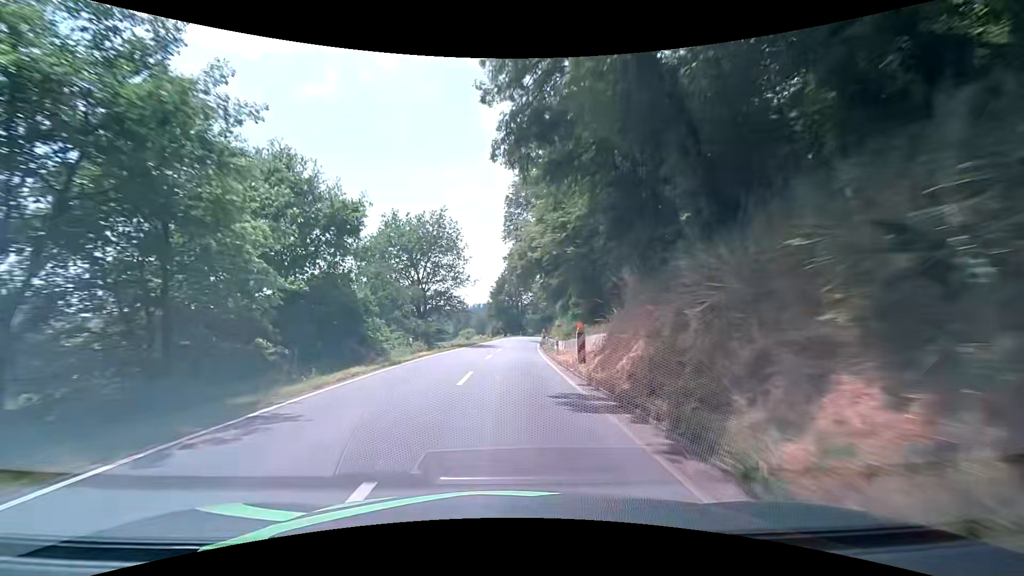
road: secondary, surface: asphalt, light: Day
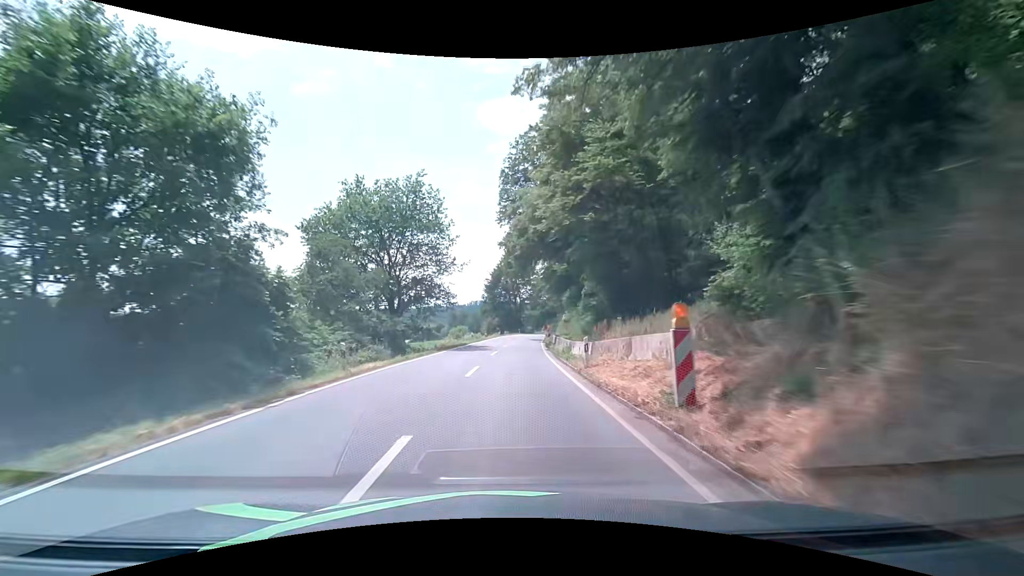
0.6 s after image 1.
(+0.2, +10.2) m; +2°
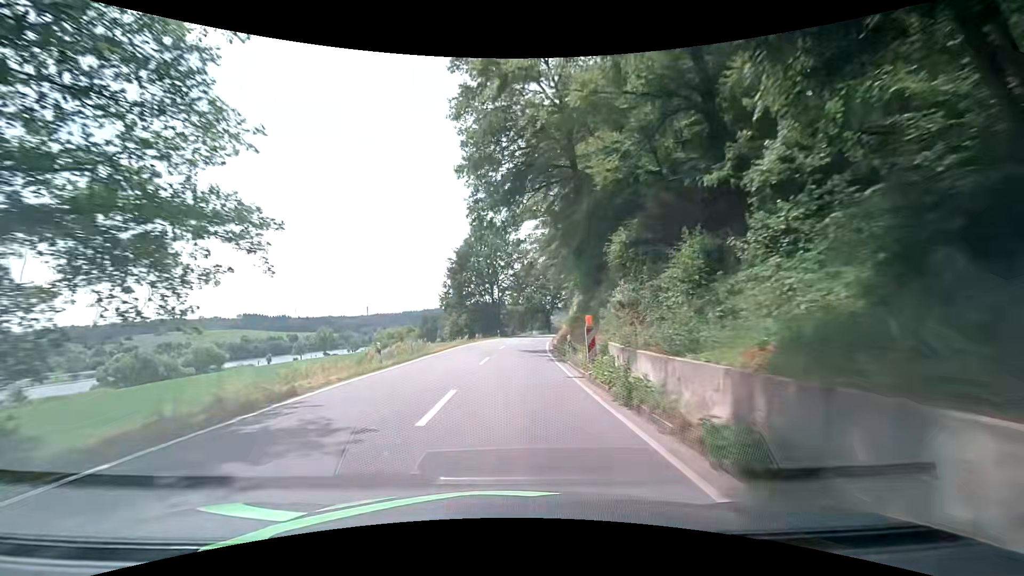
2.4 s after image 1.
(+0.2, +31.2) m; +2°
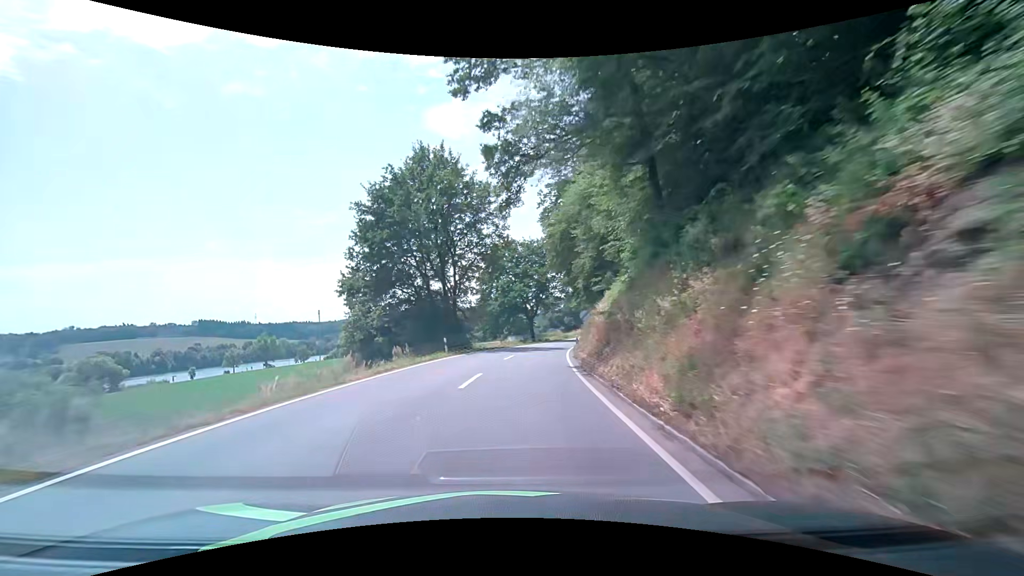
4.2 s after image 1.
(+0.9, +31.4) m; +3°
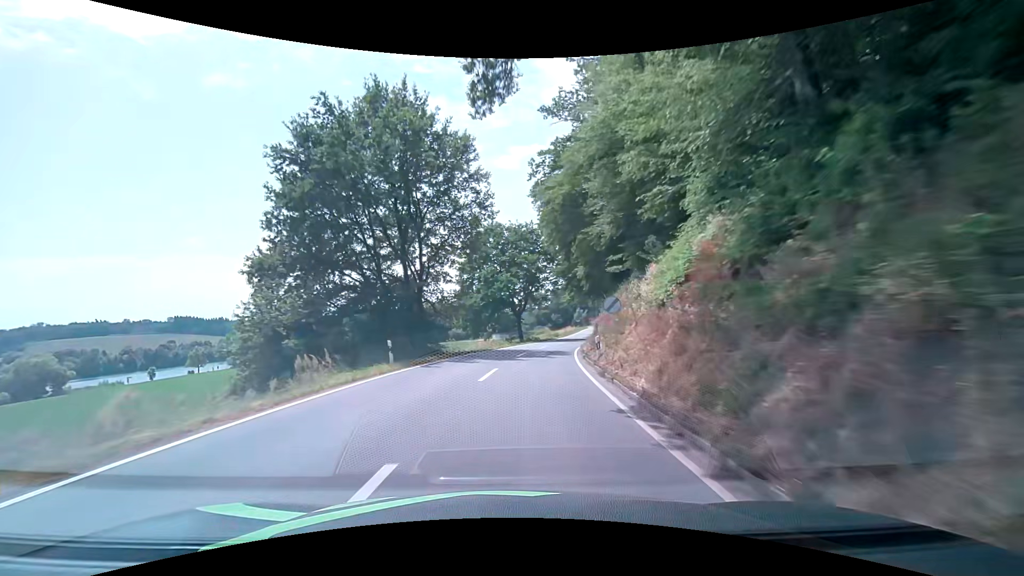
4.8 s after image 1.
(+0.1, +10.4) m; +1°
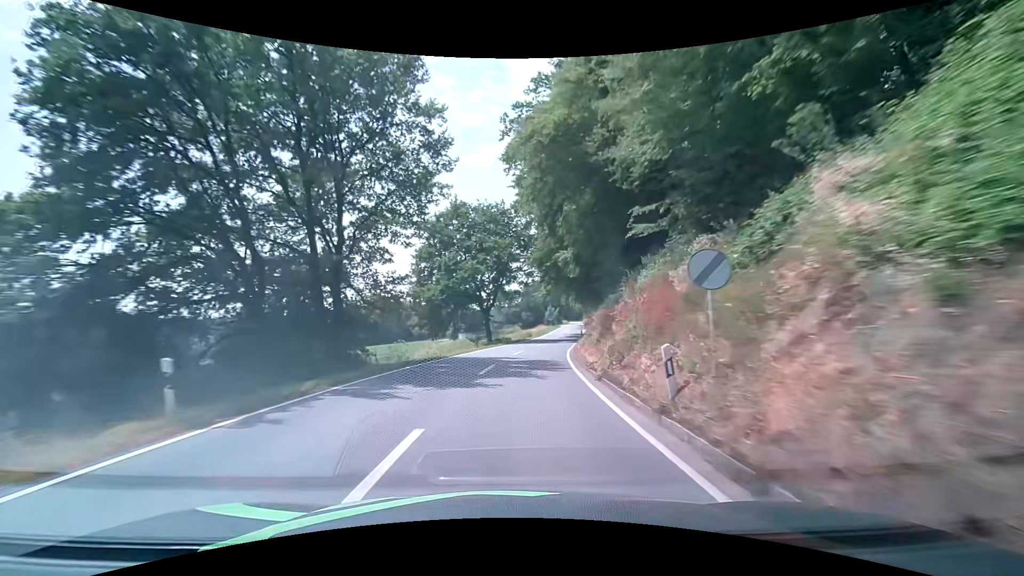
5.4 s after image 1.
(+0.2, +10.4) m; +3°
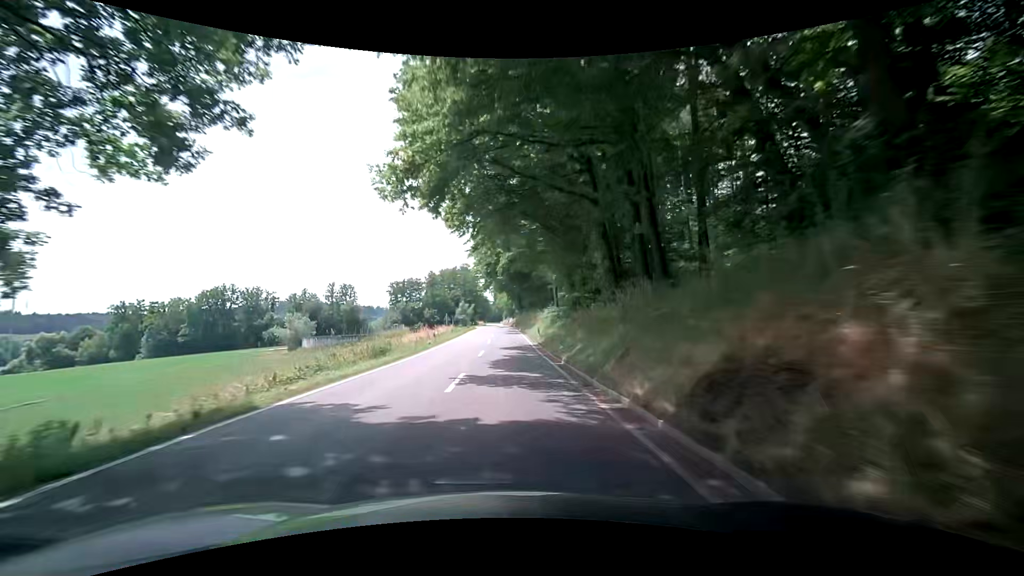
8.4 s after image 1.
(+5.6, +51.5) m; +10°
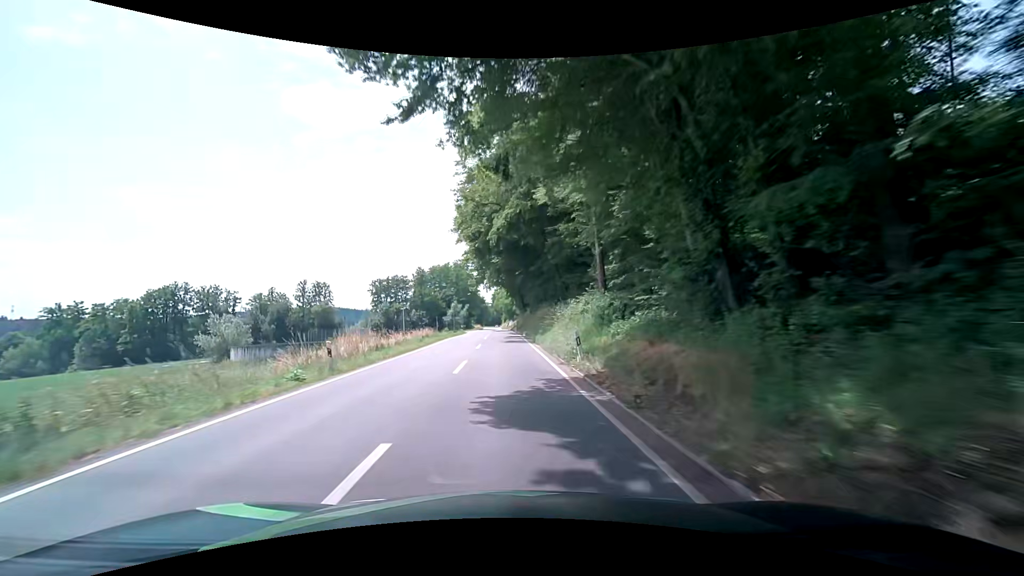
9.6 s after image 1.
(+0.1, +20.7) m; 0°
(0, +10) (0, +20) (0, +30) (-1, +40) (-1, +50) (-1, +60) (-1, +70) (-2, +80) (-2, +90) (-2, +100) m
